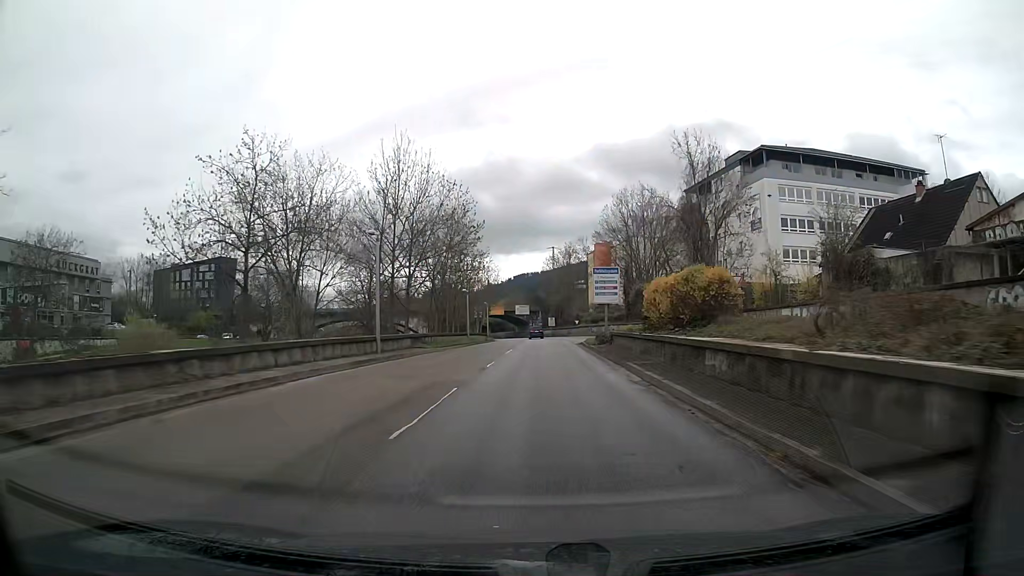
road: trunk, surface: asphalt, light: Day
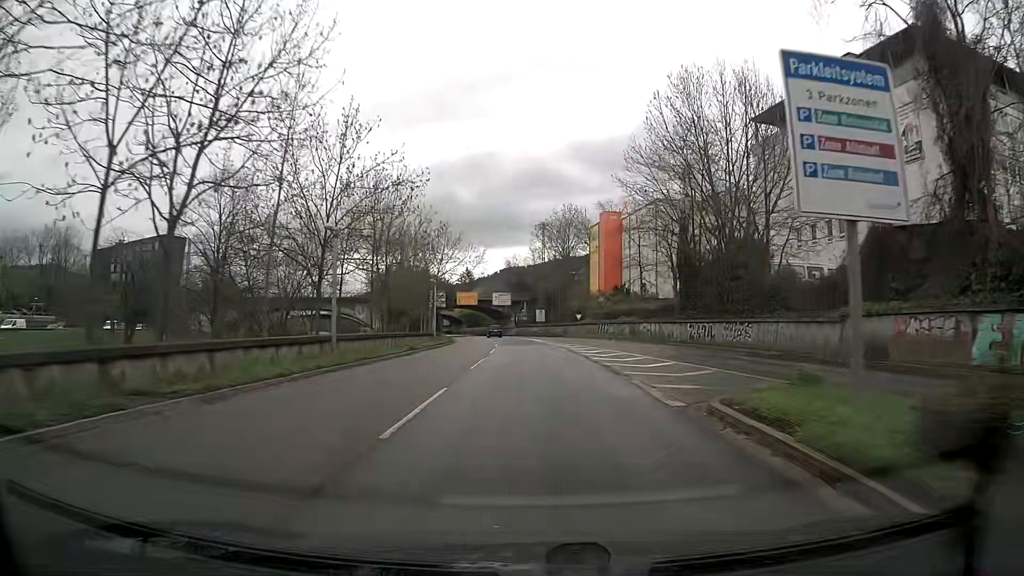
(+0.4, +35.7) m; +1°
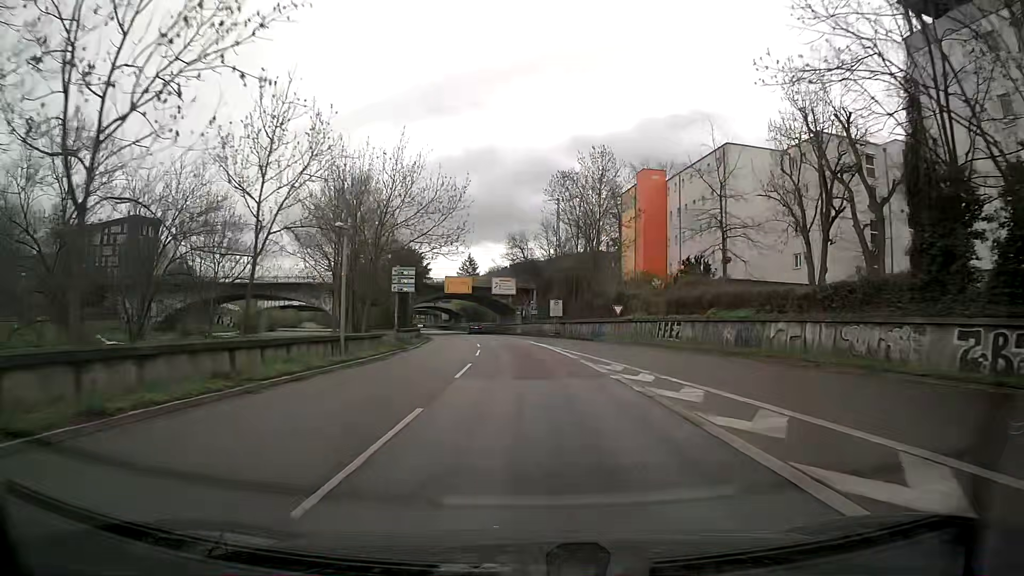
(-0.3, +27.2) m; -1°
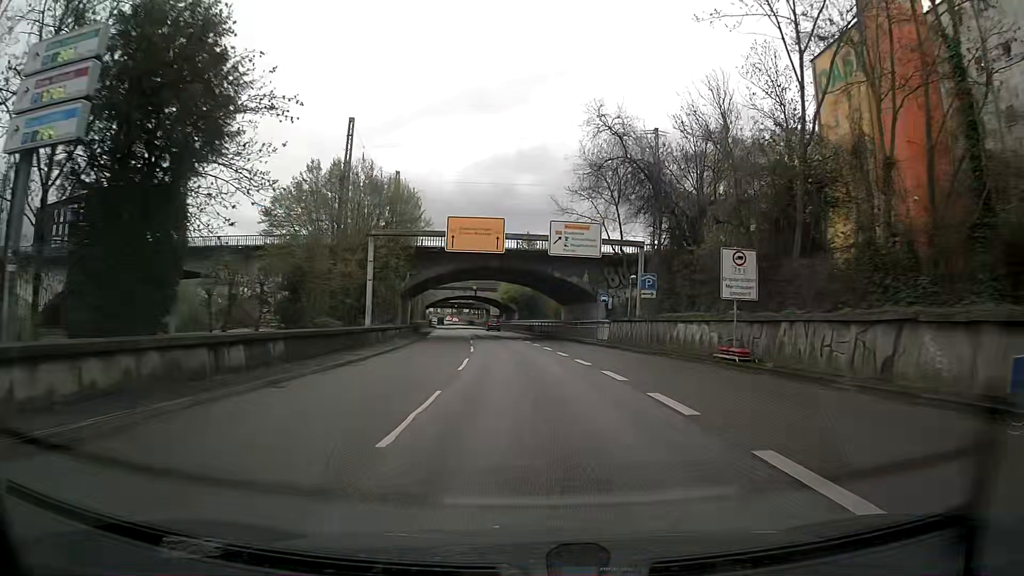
(-2.0, +45.5) m; -6°
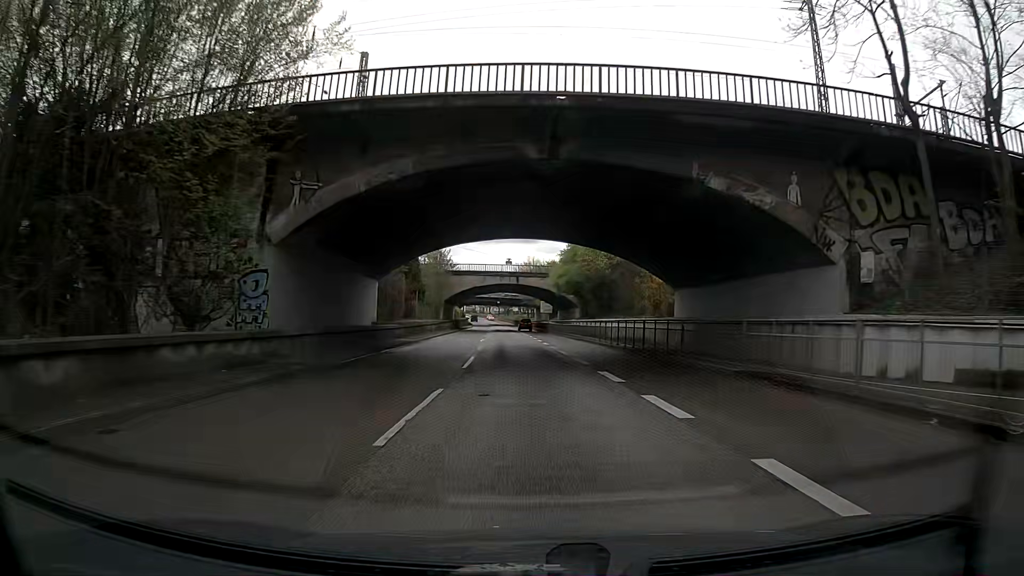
(-1.3, +36.2) m; -4°
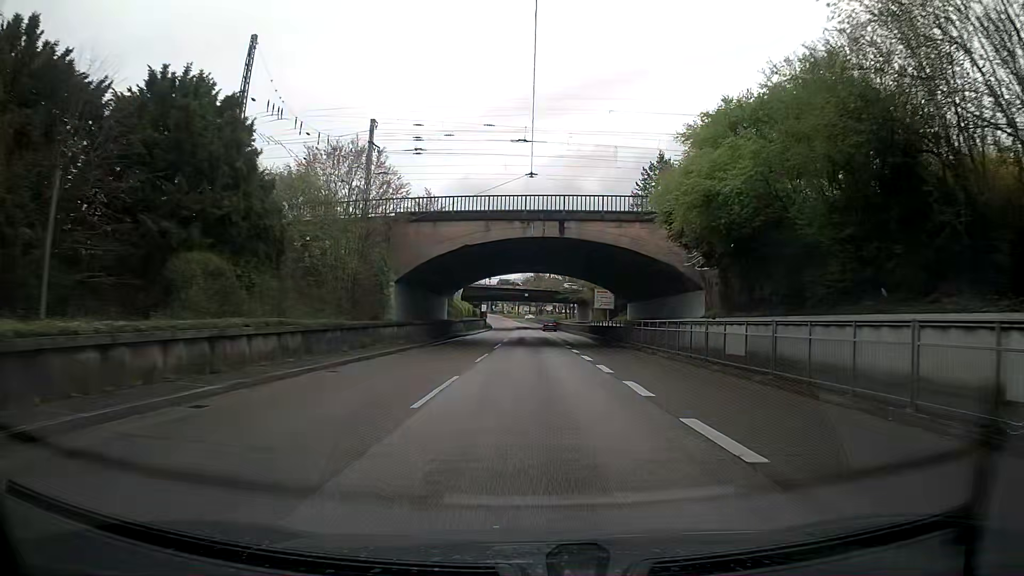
(-2.6, +45.0) m; -4°
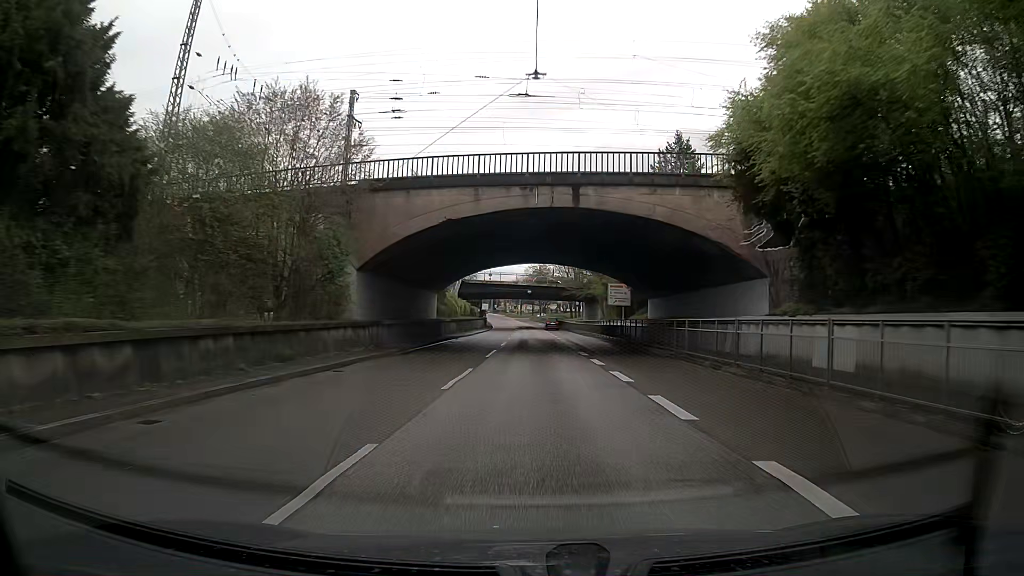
(0.0, +9.0) m; 0°
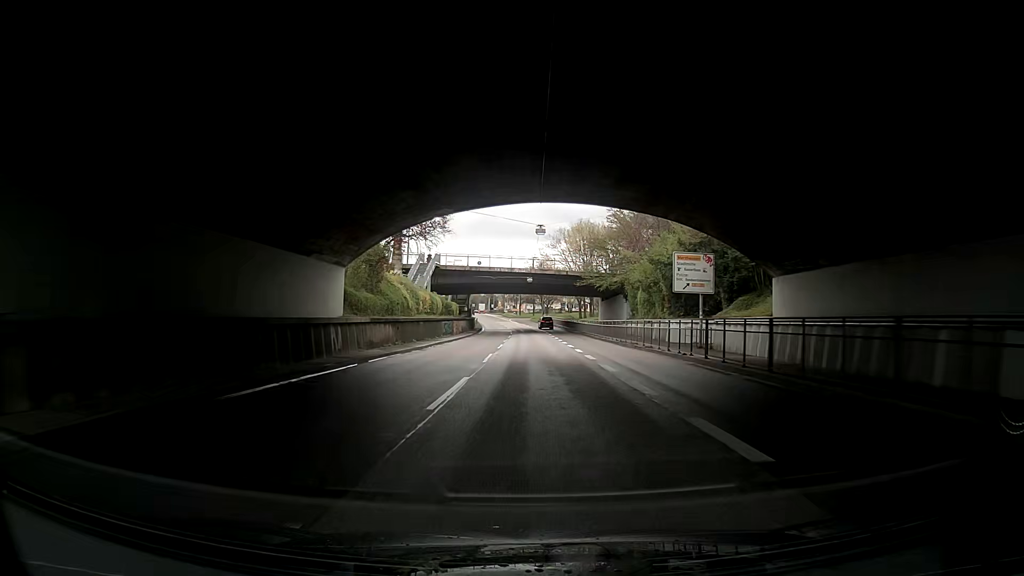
(+0.1, +26.9) m; +2°
(0, +10) (0, +20) (-1, +30) (-1, +40) (-2, +50) (-2, +60) (-2, +70) (-3, +80) (-4, +90) (-5, +100) m
